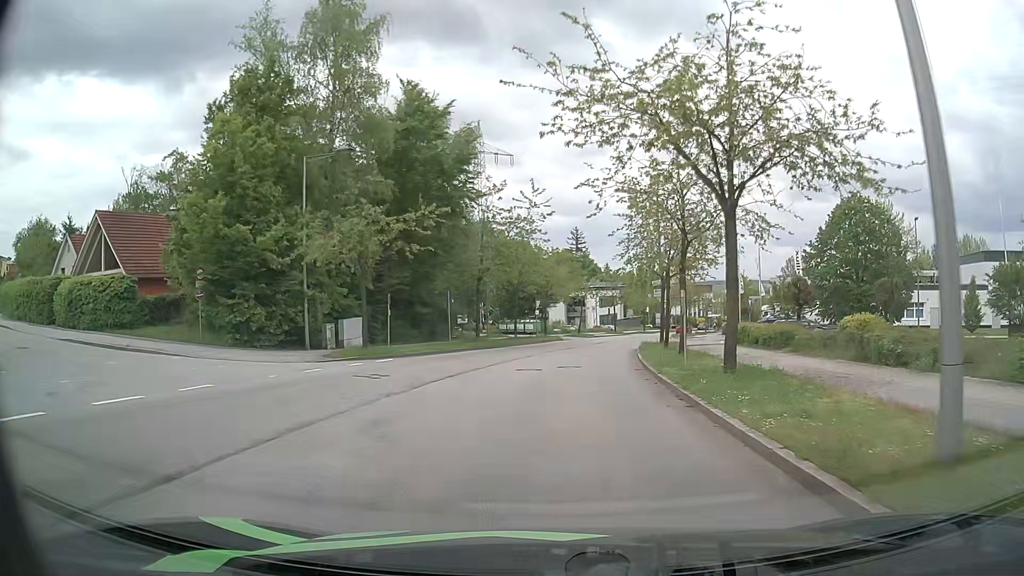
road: residential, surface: asphalt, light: Day
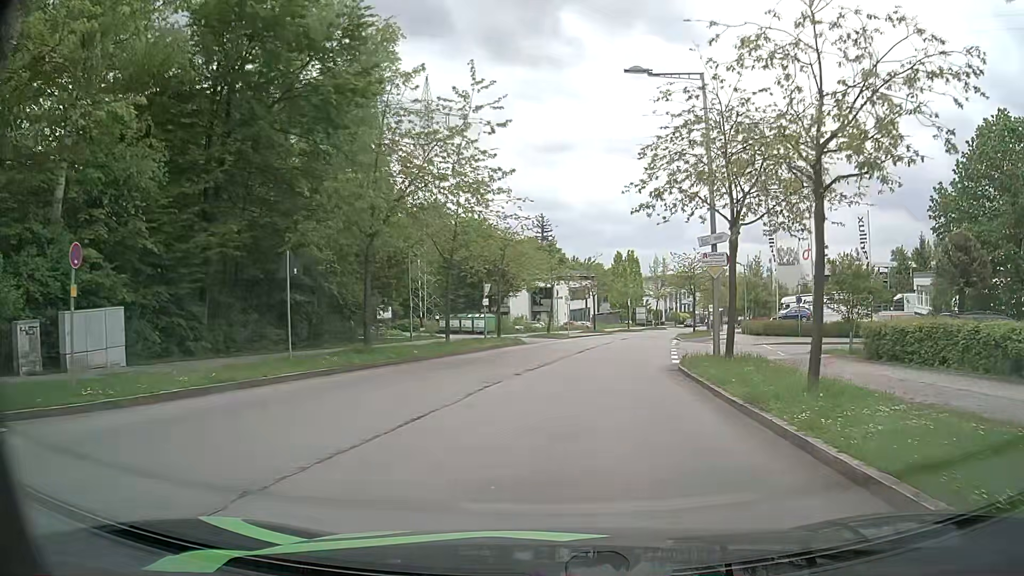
(+0.3, +19.0) m; +2°
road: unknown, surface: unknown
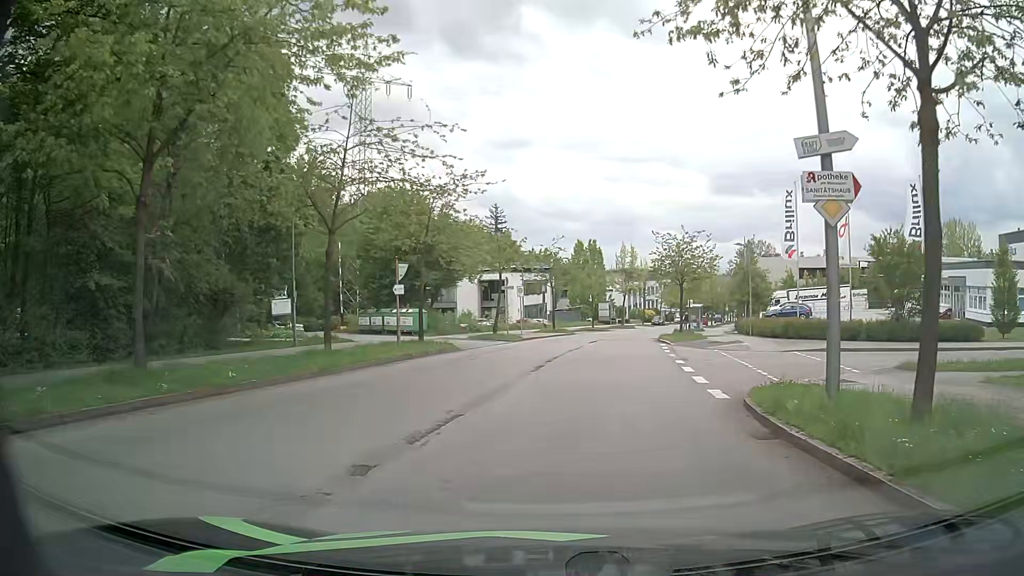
(+0.5, +11.1) m; +5°
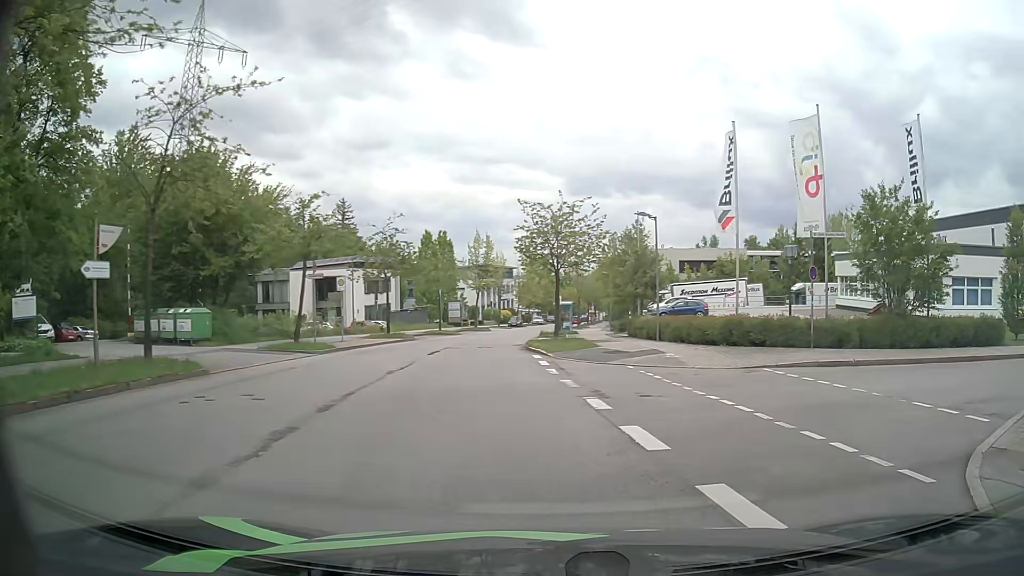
(+0.7, +11.0) m; +12°
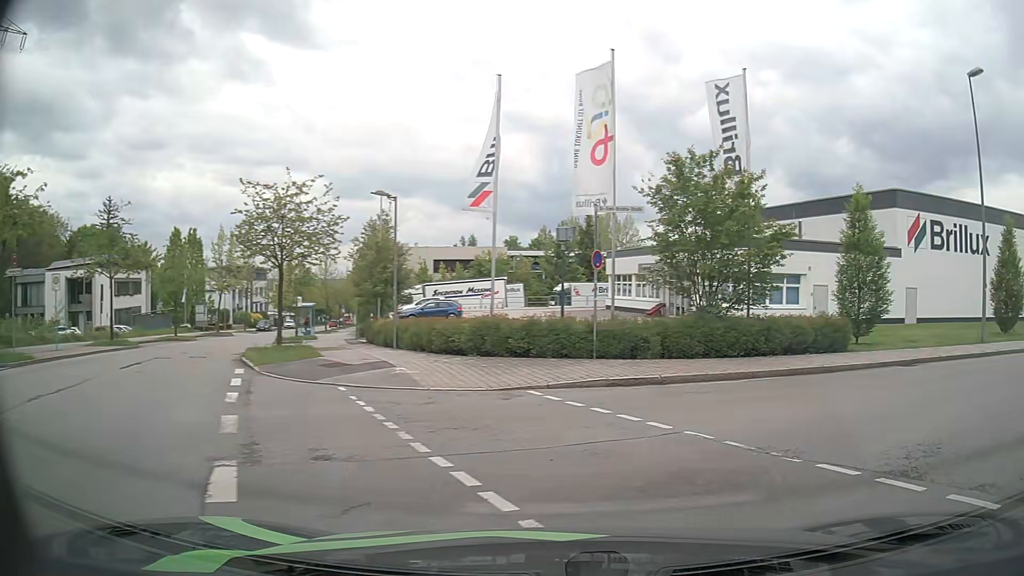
(+0.8, +5.1) m; +19°
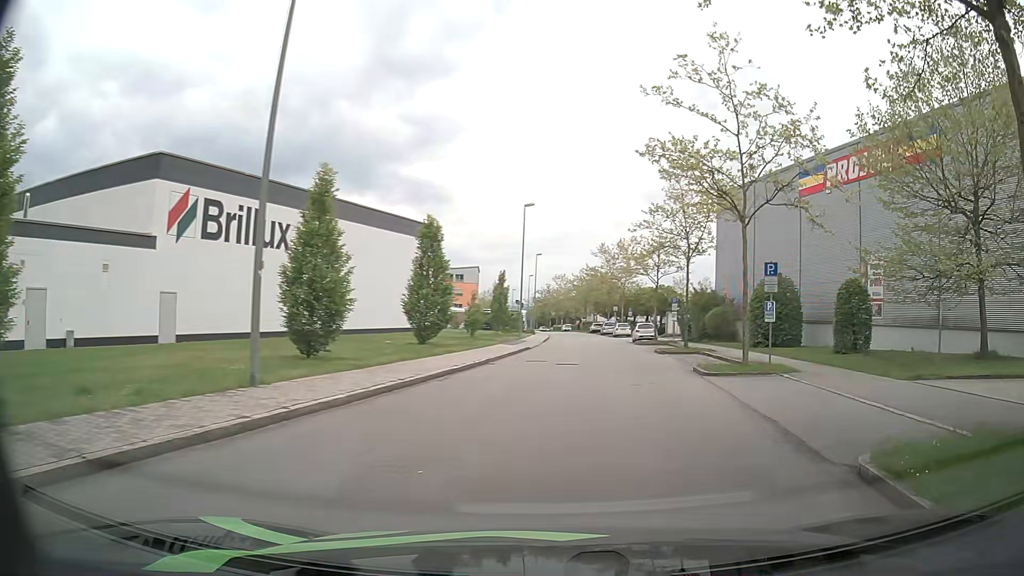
(+7.3, +11.3) m; +61°
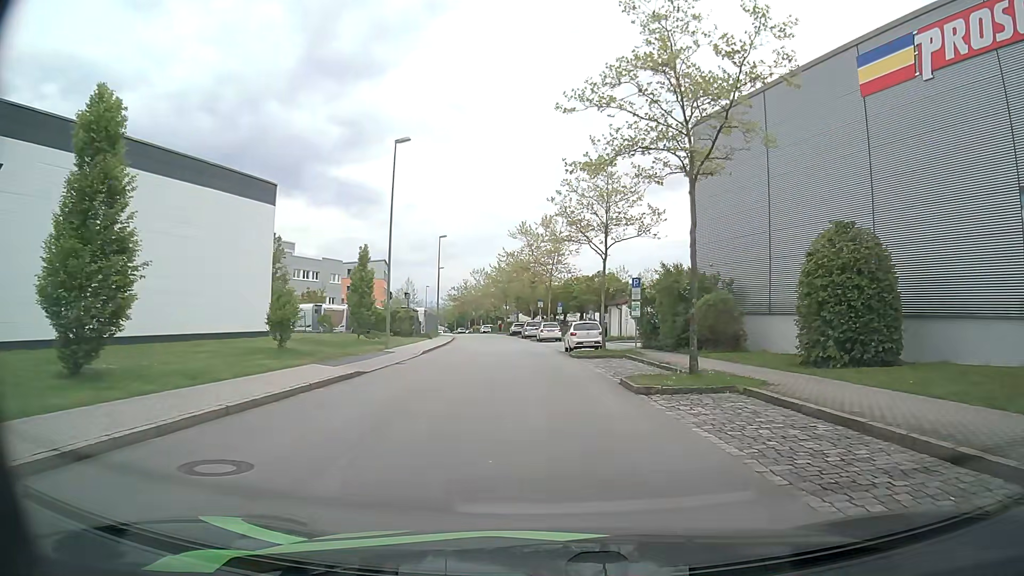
(+2.2, +18.9) m; +7°
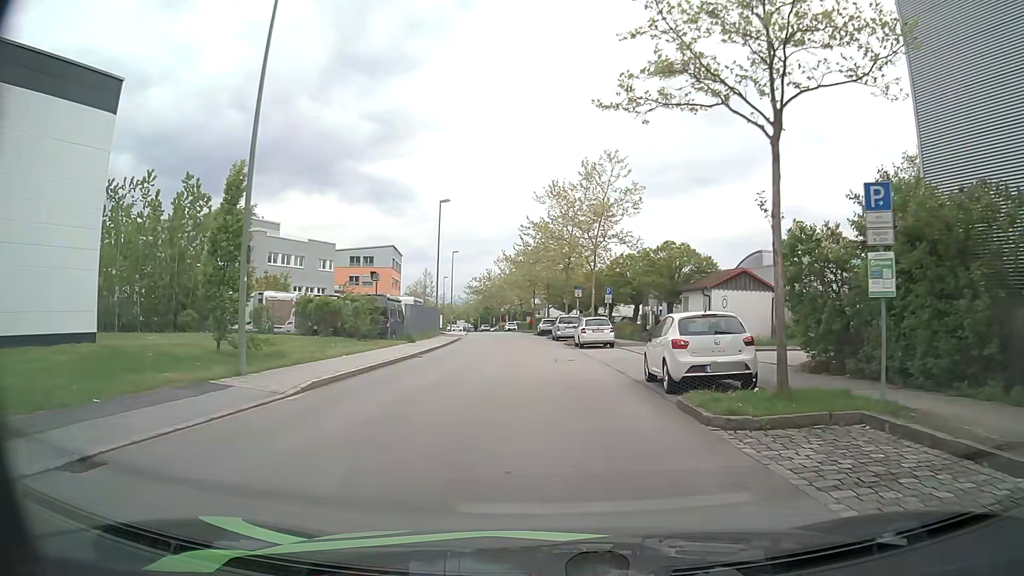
(-0.7, +18.8) m; -4°
